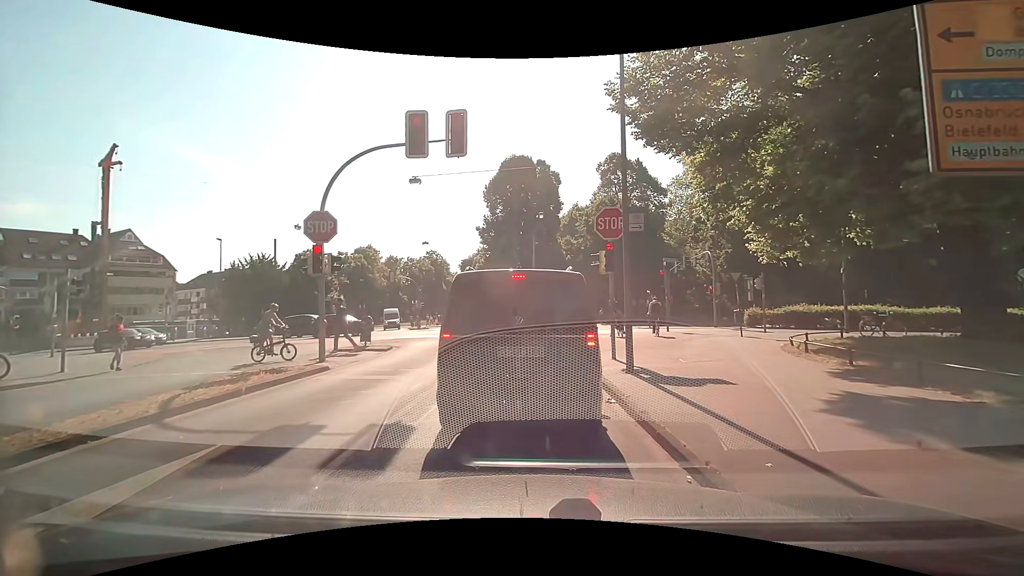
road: tertiary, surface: asphalt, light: Day
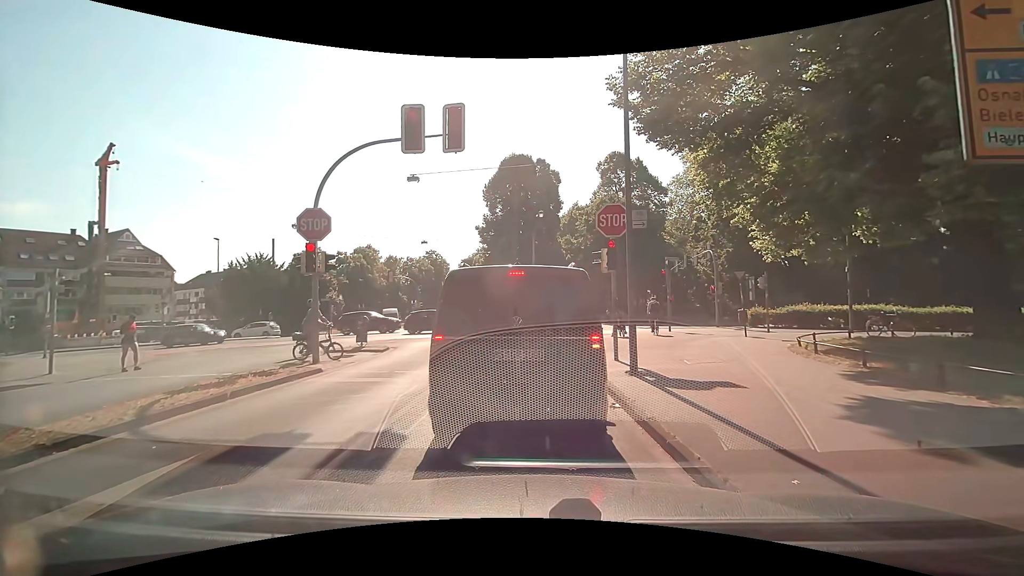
(0.0, +0.4) m; 0°
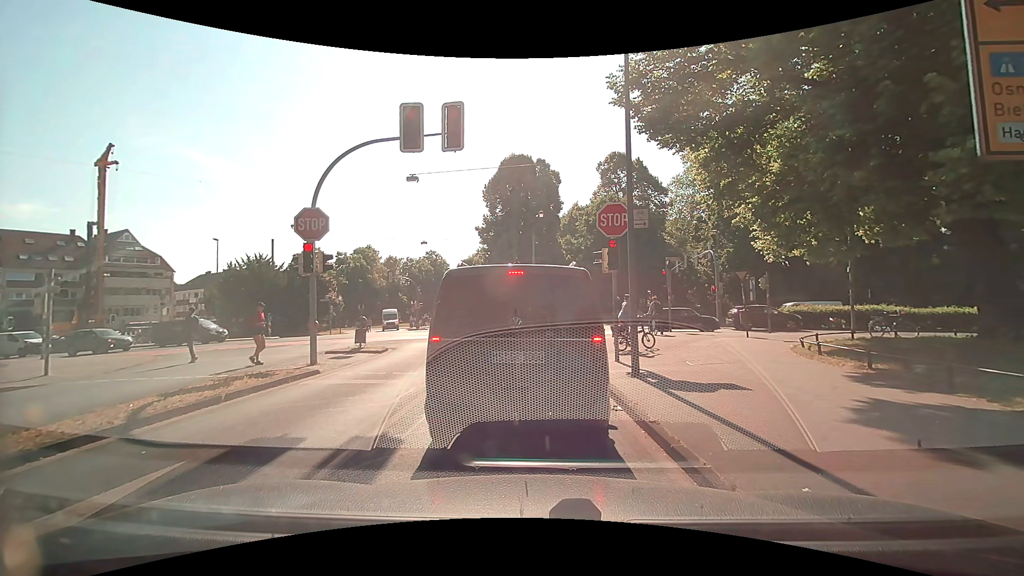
(0.0, +0.2) m; 0°
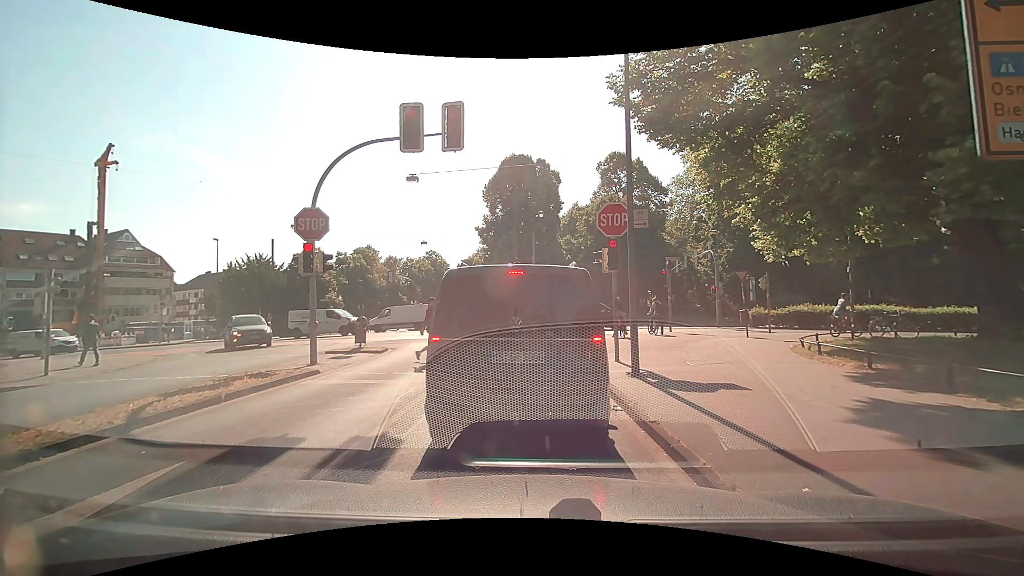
(0.0, 0.0) m; 0°
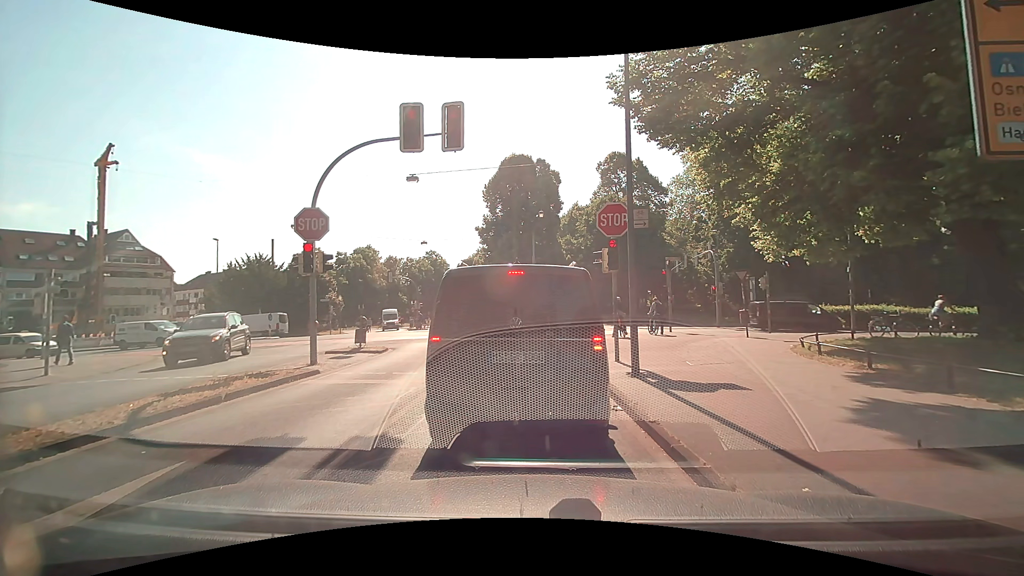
(0.0, 0.0) m; 0°
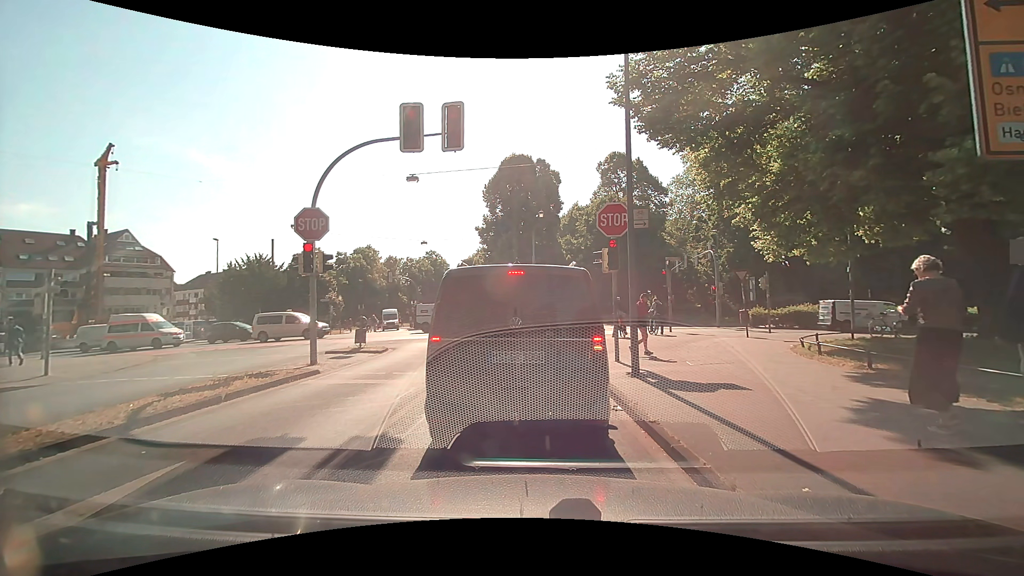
(0.0, 0.0) m; 0°
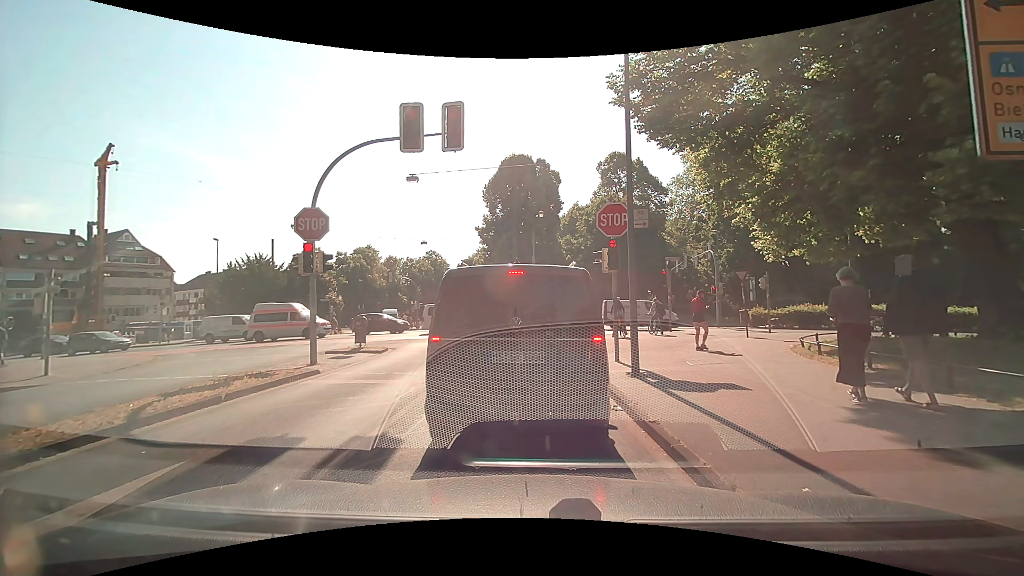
(0.0, 0.0) m; 0°
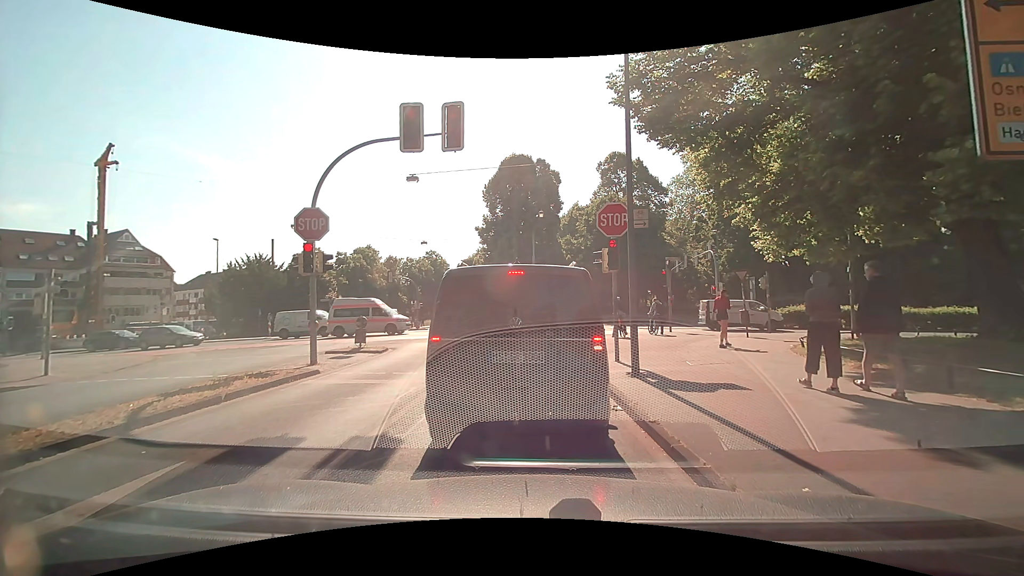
(0.0, 0.0) m; 0°
(0, +10) (-1, +20) (+1, +30) (+9, +34) (+19, +34) (+29, +33) (+39, +33) (+49, +33) (+59, +34) (+69, +34) m
